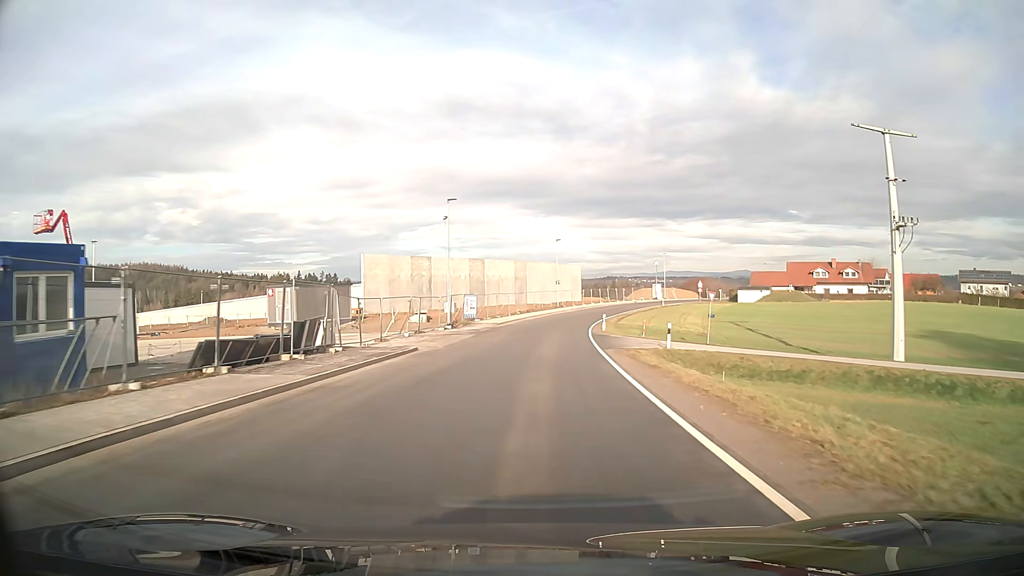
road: unclassified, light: Day
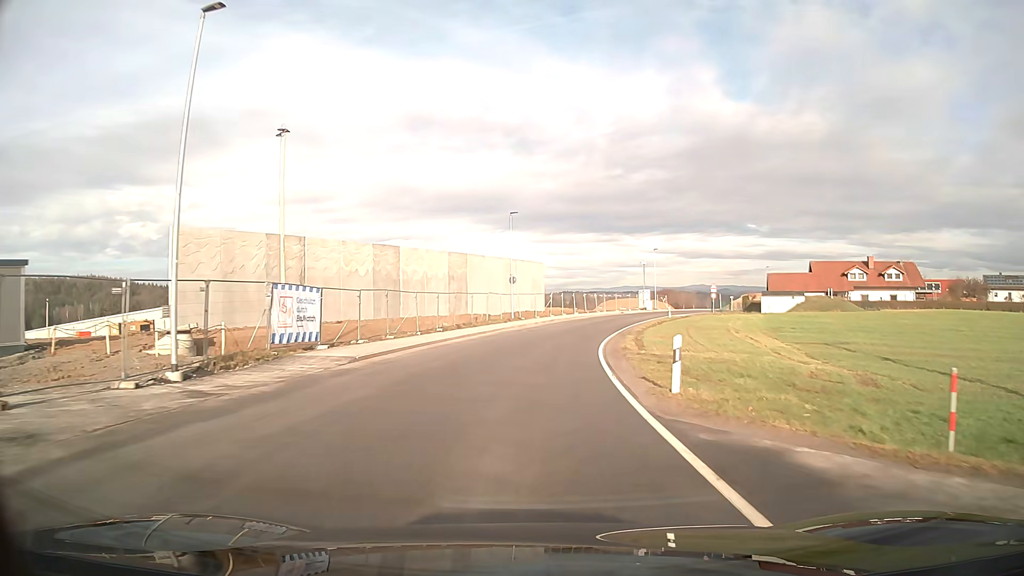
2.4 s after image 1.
(+0.9, +30.2) m; +4°
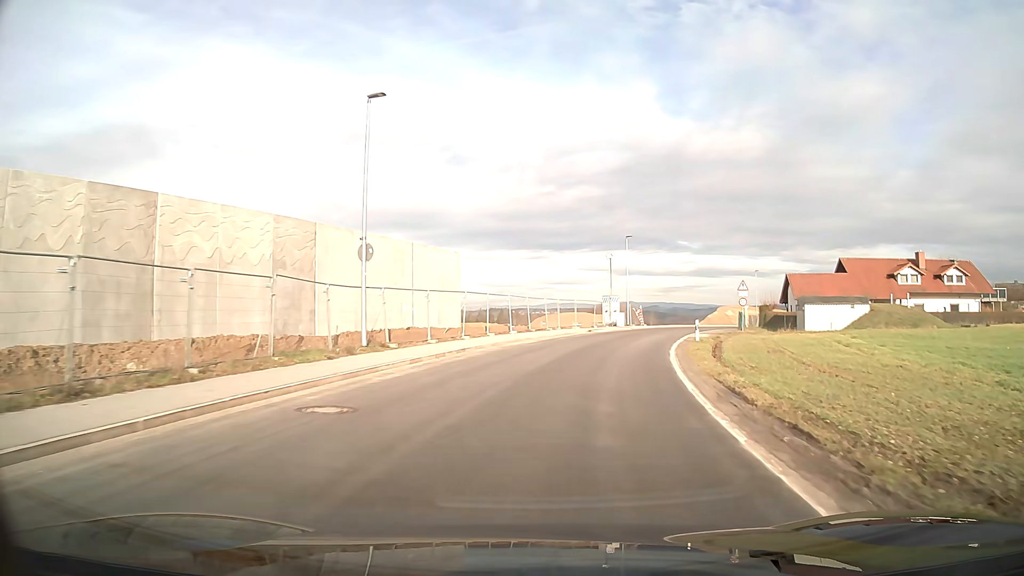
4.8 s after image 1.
(+1.4, +30.1) m; +7°
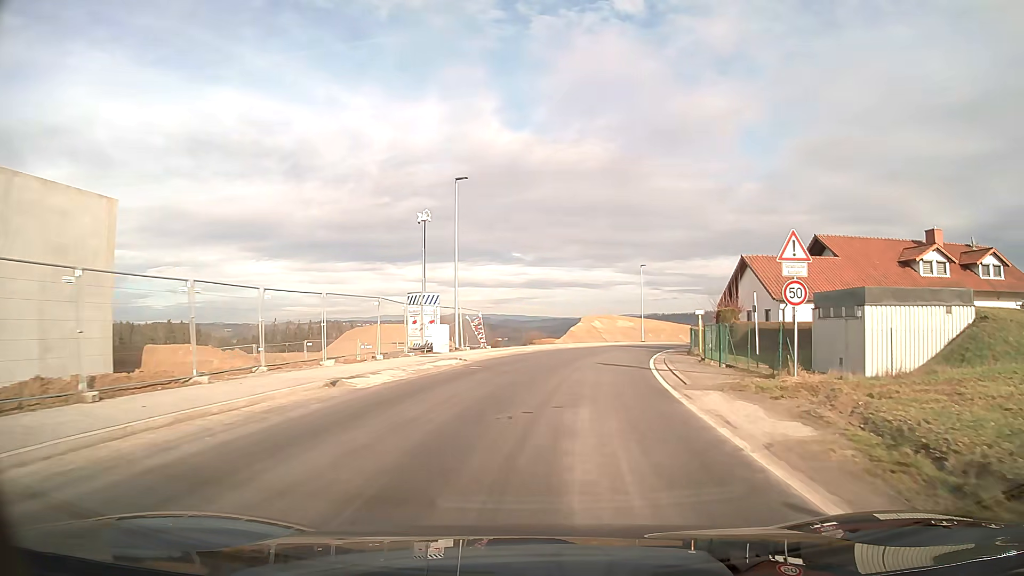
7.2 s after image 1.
(+3.7, +29.5) m; +14°
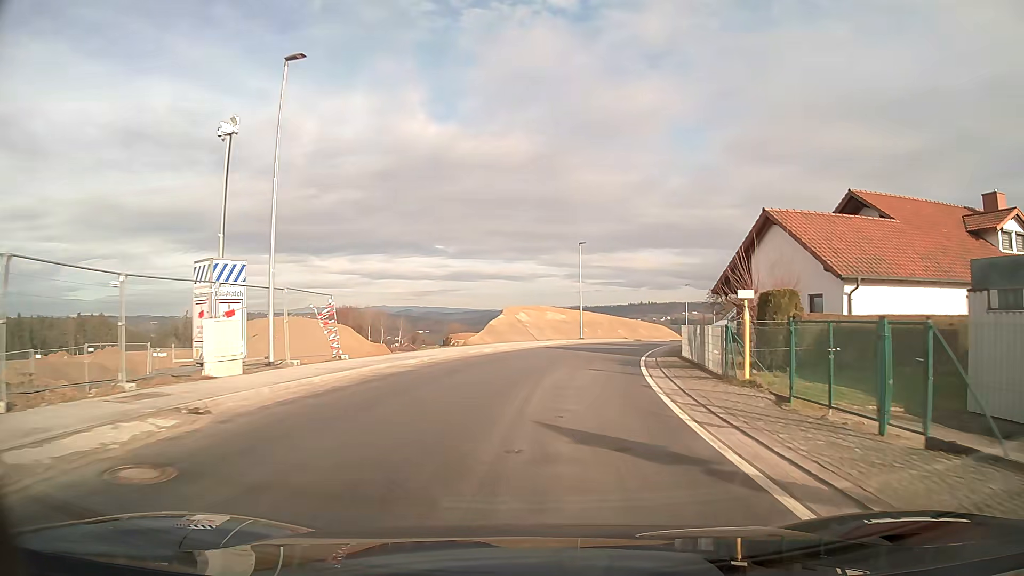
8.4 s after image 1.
(+0.9, +14.9) m; +7°
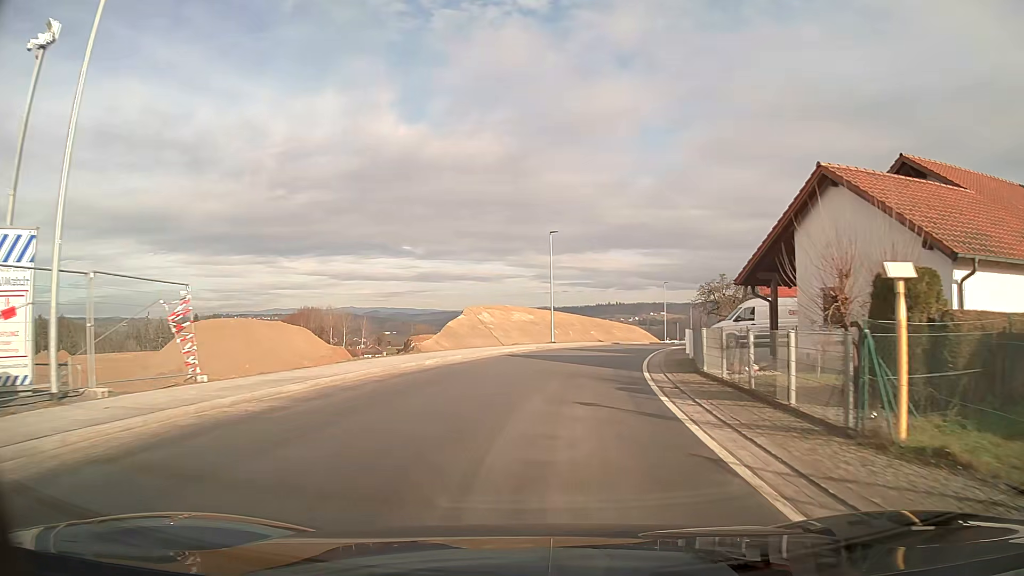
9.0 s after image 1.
(+0.2, +7.5) m; +3°
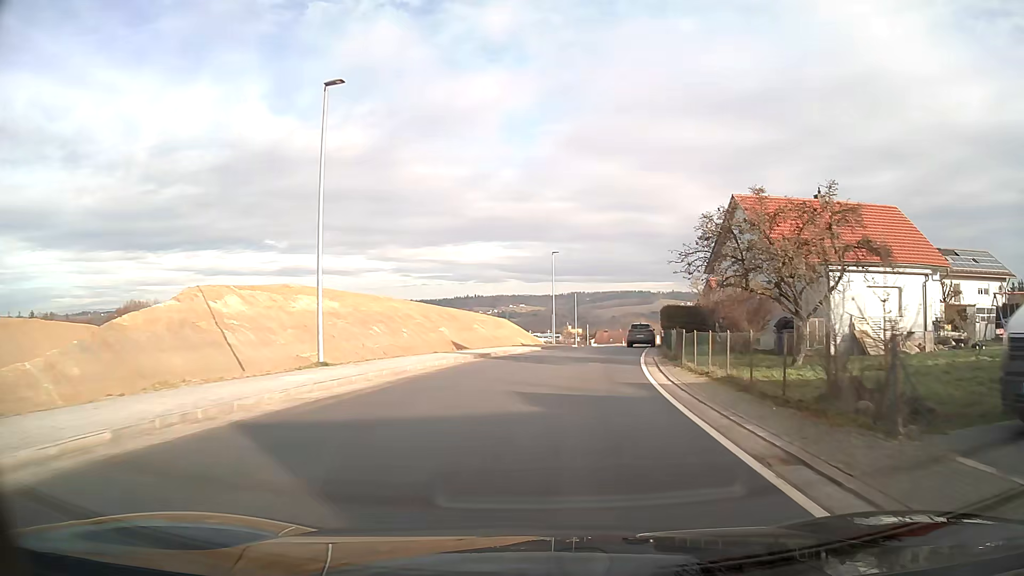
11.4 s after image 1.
(+3.1, +30.4) m; +11°
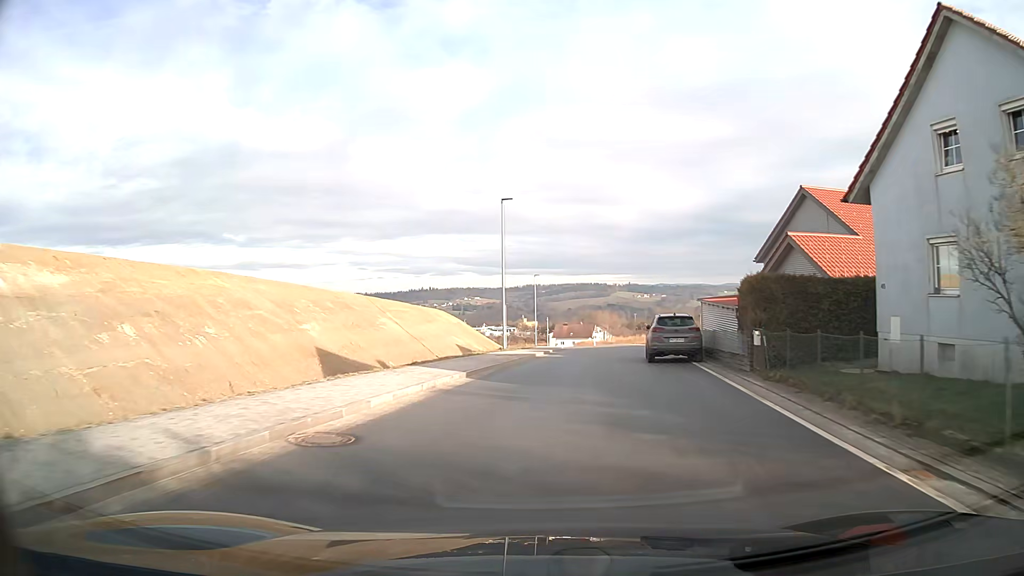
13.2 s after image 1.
(+0.8, +23.2) m; +4°
